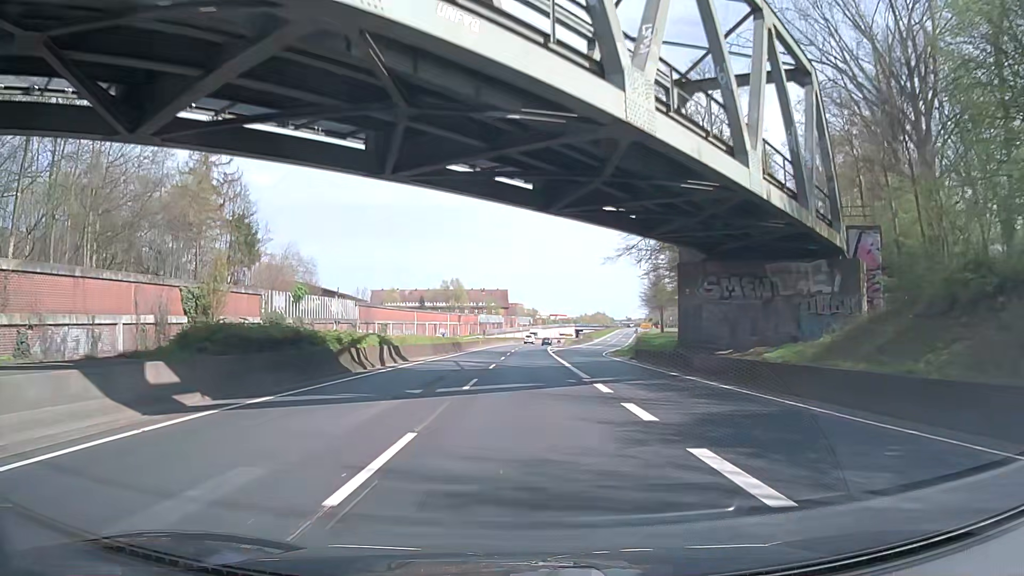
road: trunk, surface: asphalt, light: Day
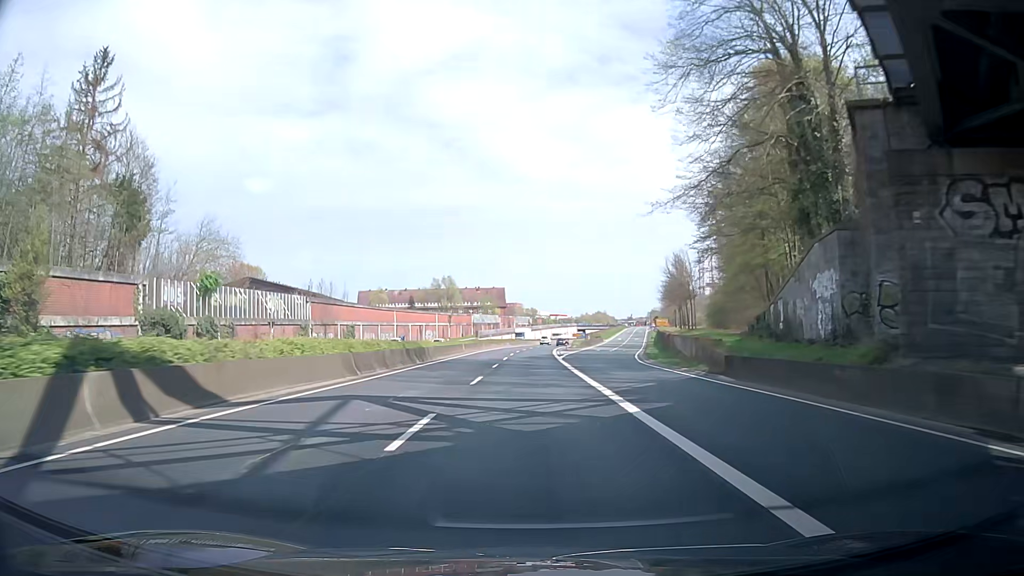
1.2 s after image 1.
(+0.4, +21.5) m; 0°
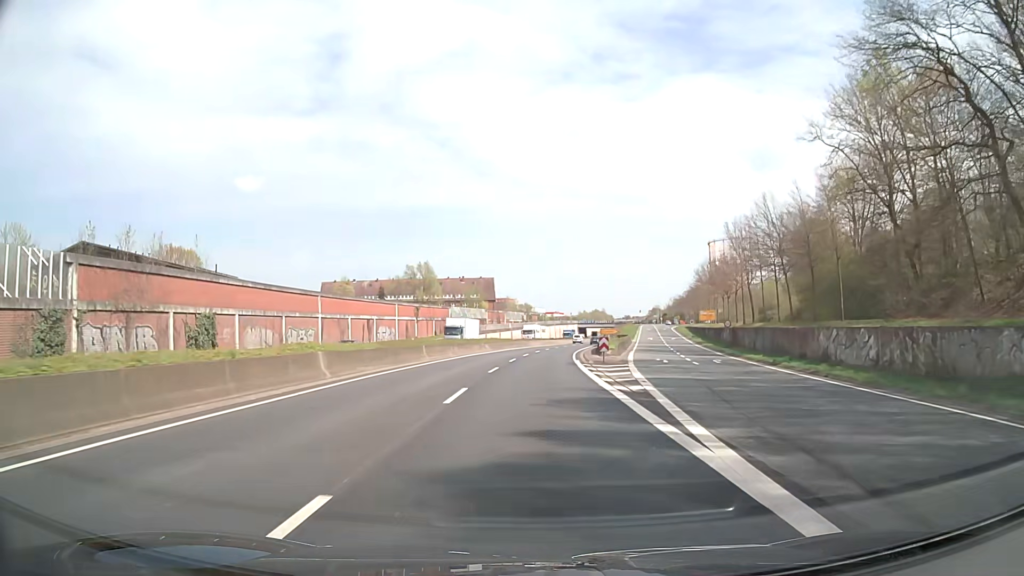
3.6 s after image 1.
(0.0, +42.9) m; 0°
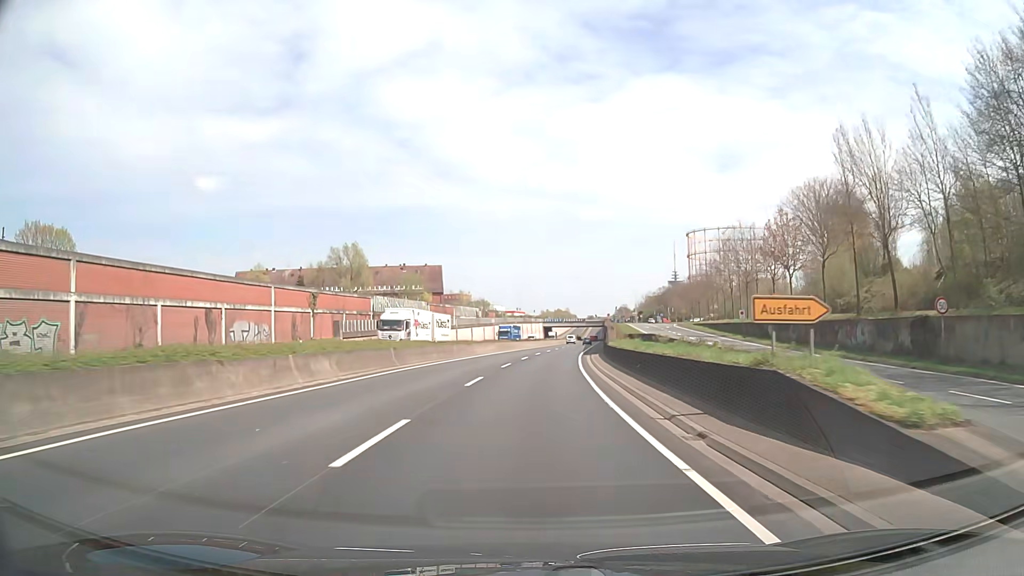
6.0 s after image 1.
(+1.3, +42.9) m; +3°
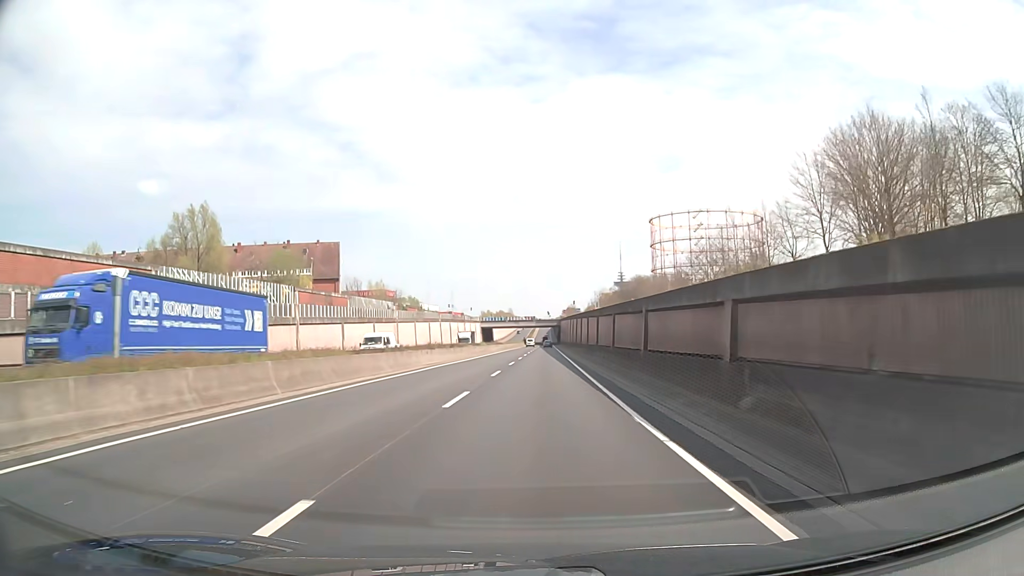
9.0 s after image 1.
(+2.3, +53.6) m; +5°
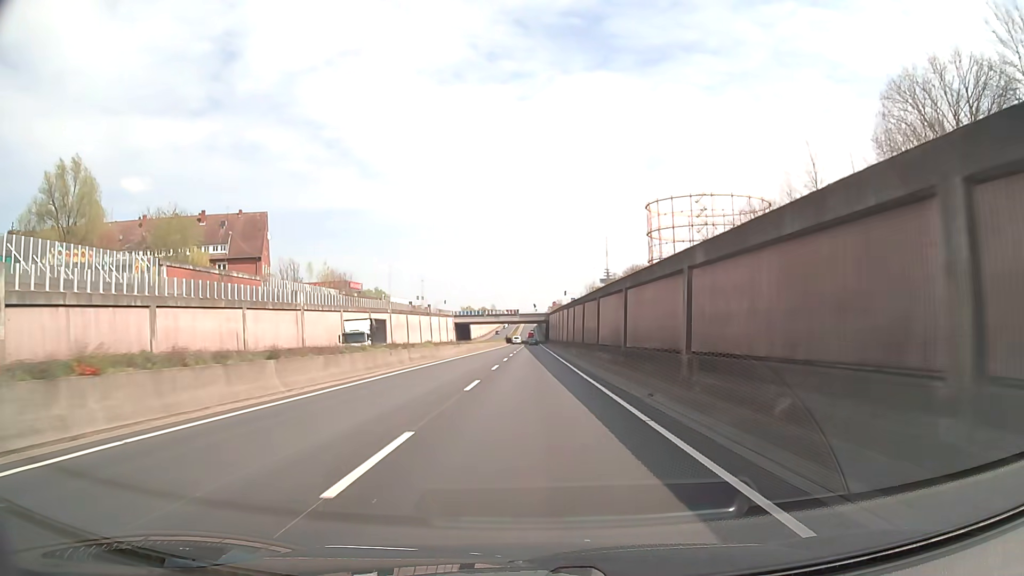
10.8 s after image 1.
(+0.5, +32.2) m; +1°
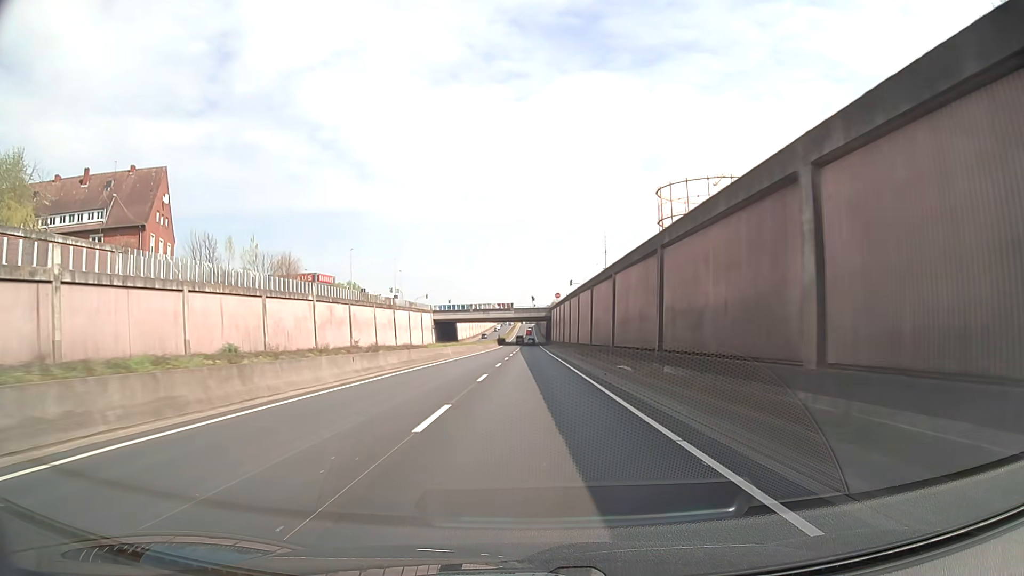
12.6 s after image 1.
(+0.1, +32.2) m; 0°
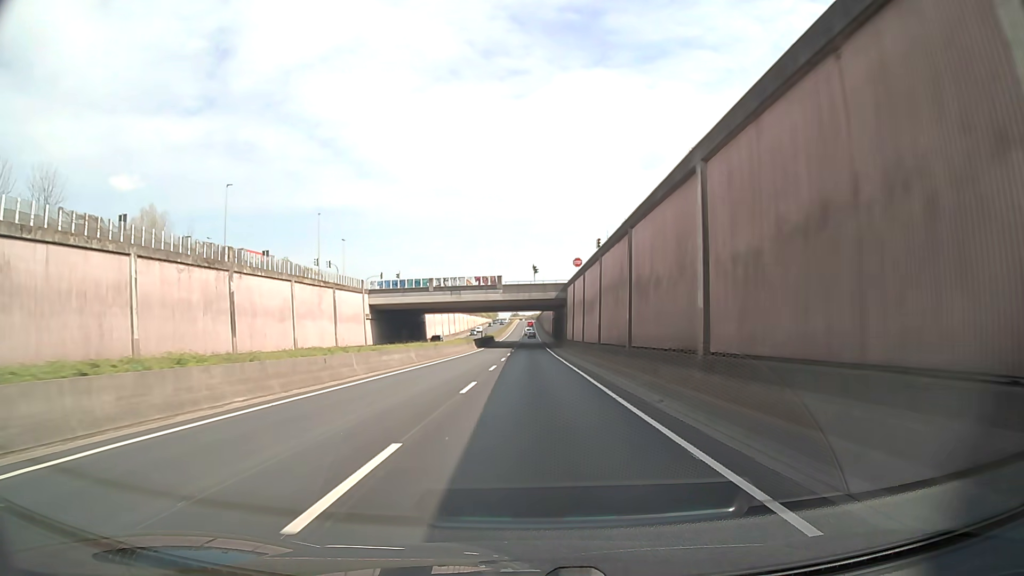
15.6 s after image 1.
(+0.1, +53.7) m; 0°
